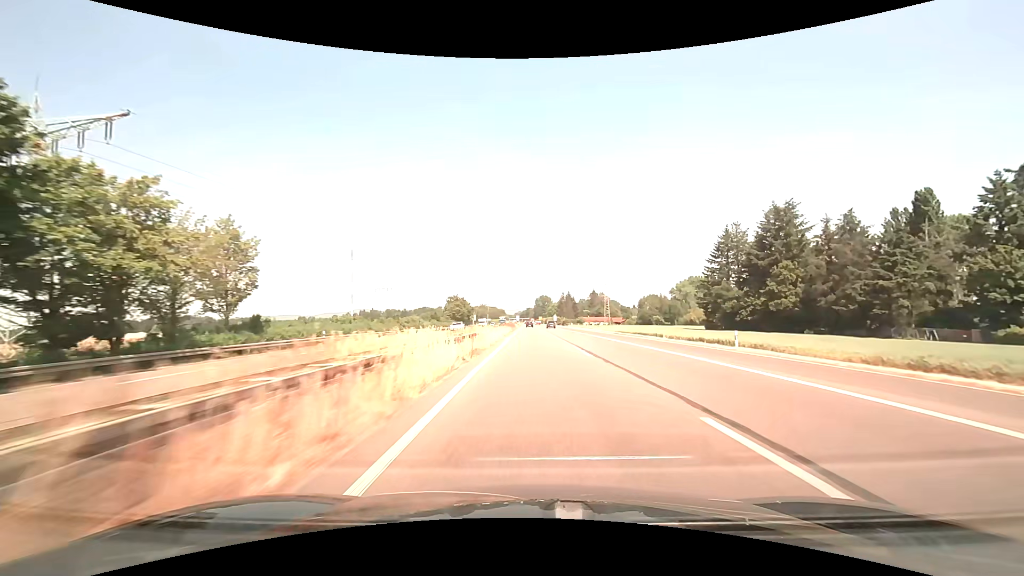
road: trunk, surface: asphalt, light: Day
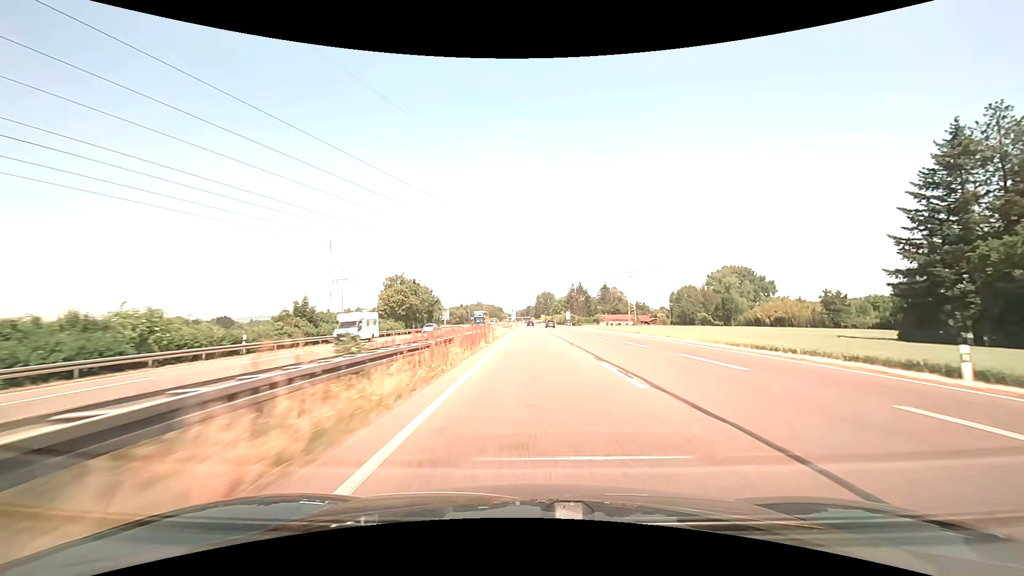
(-0.1, +64.6) m; 0°
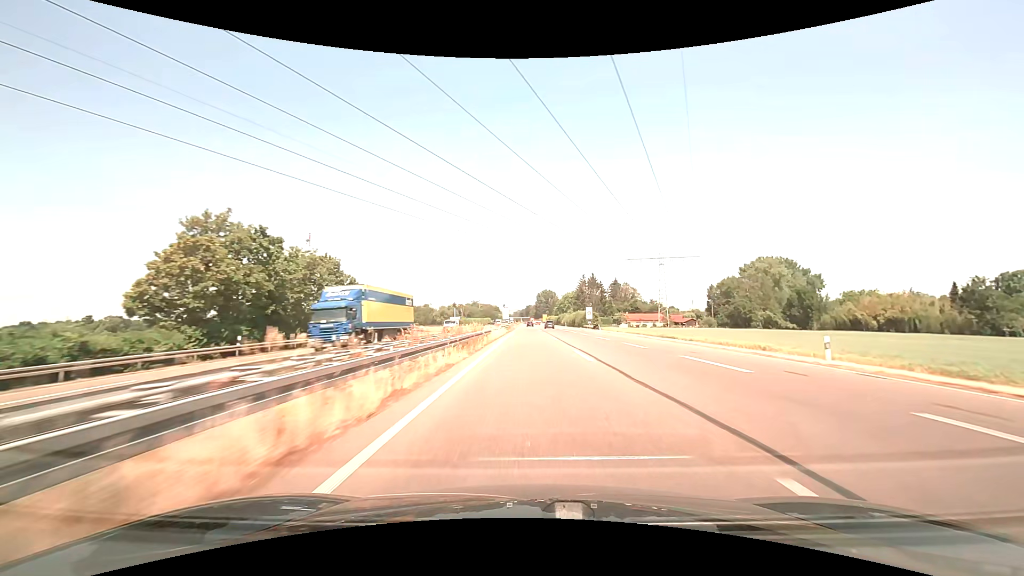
(0.0, +48.7) m; 0°
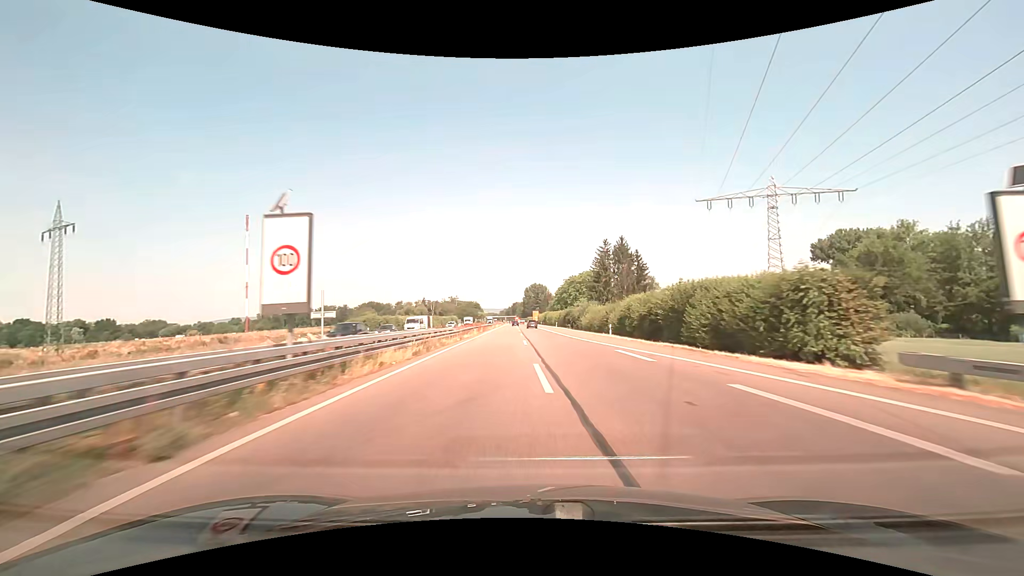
(+1.2, +81.4) m; +2°
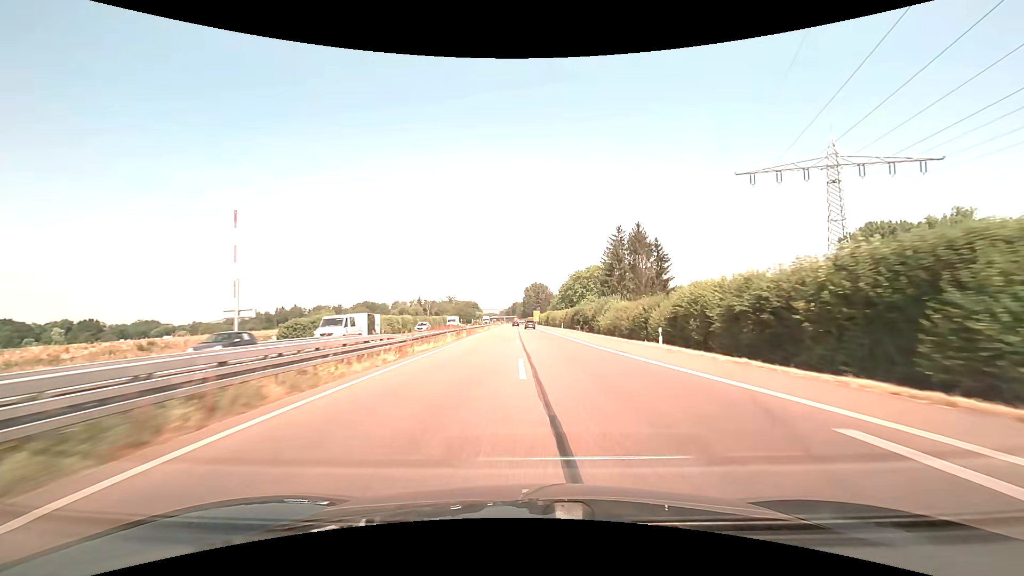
(0.0, +16.3) m; 0°
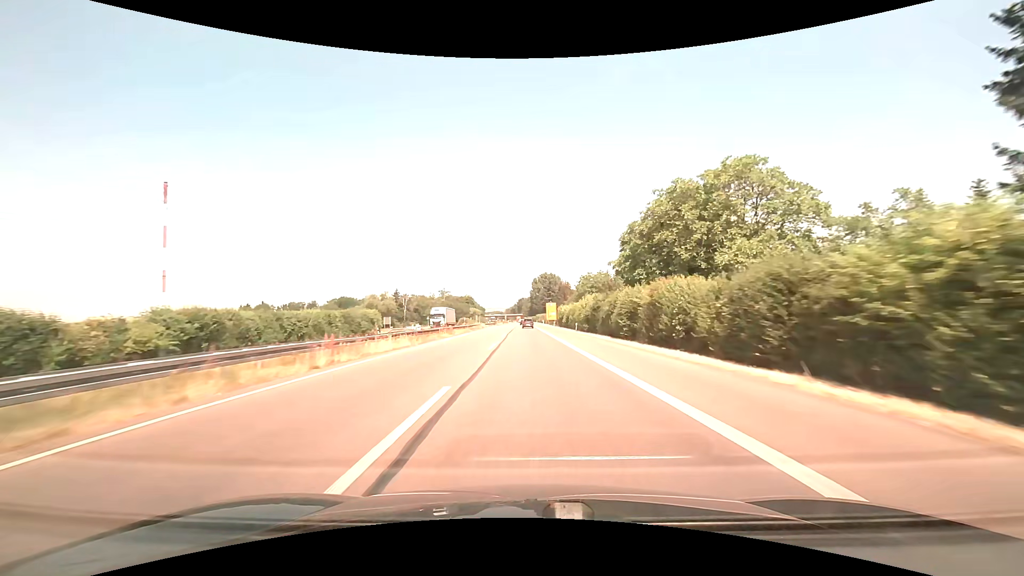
(-0.4, +81.2) m; -1°
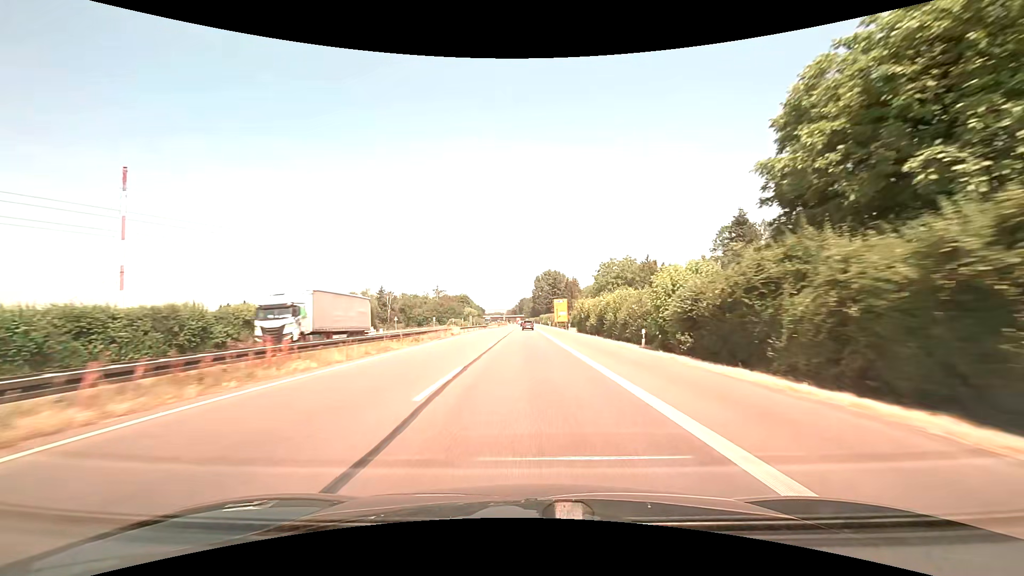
(-0.1, +32.4) m; 0°
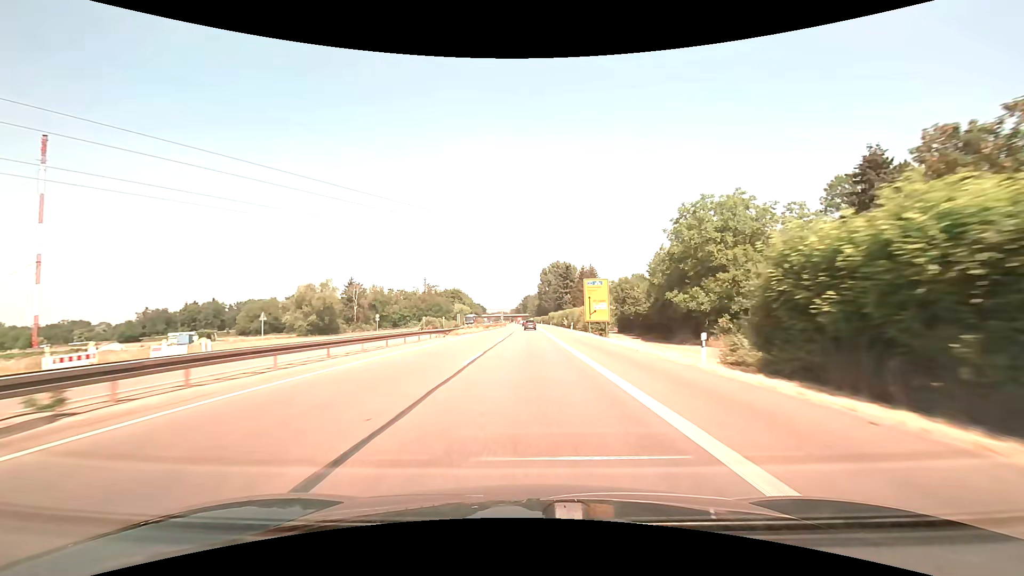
(-0.1, +48.4) m; 0°
(0, +10) (0, +20) (0, +30) (0, +40) (0, +50) (0, +60) (0, +70) (0, +80) (0, +90) (0, +100) m
